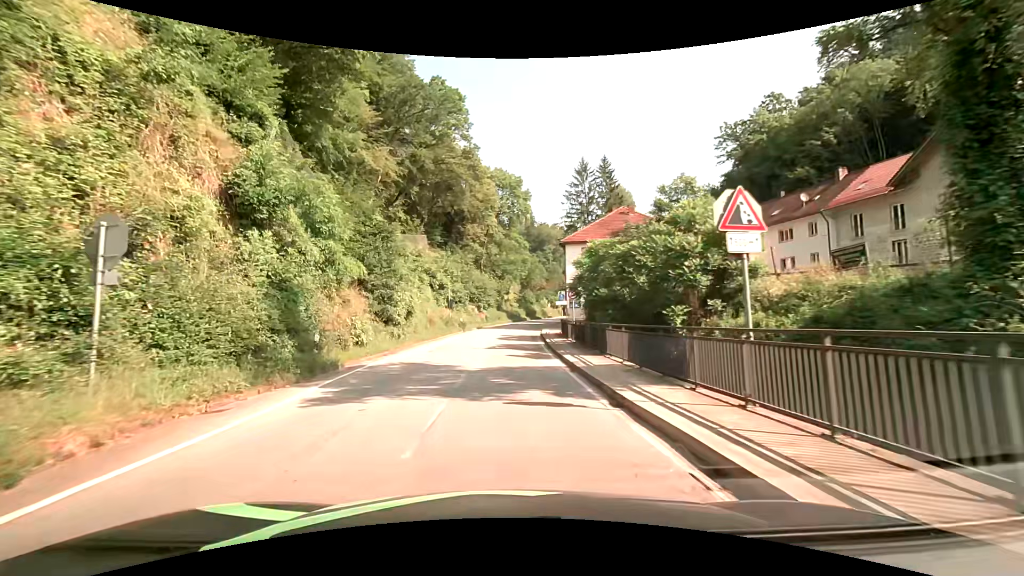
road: secondary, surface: asphalt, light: Day
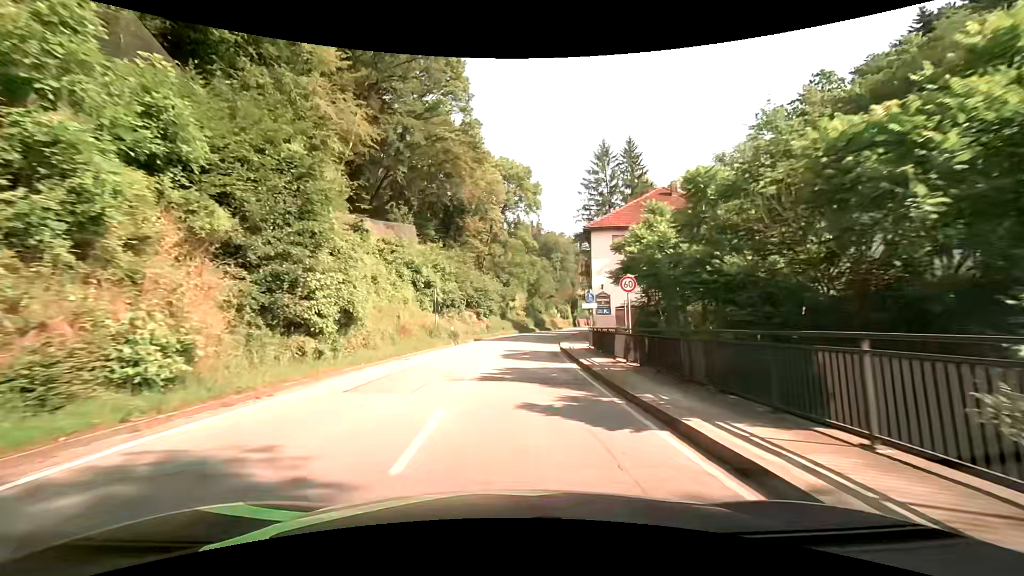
(-0.7, +13.0) m; -3°
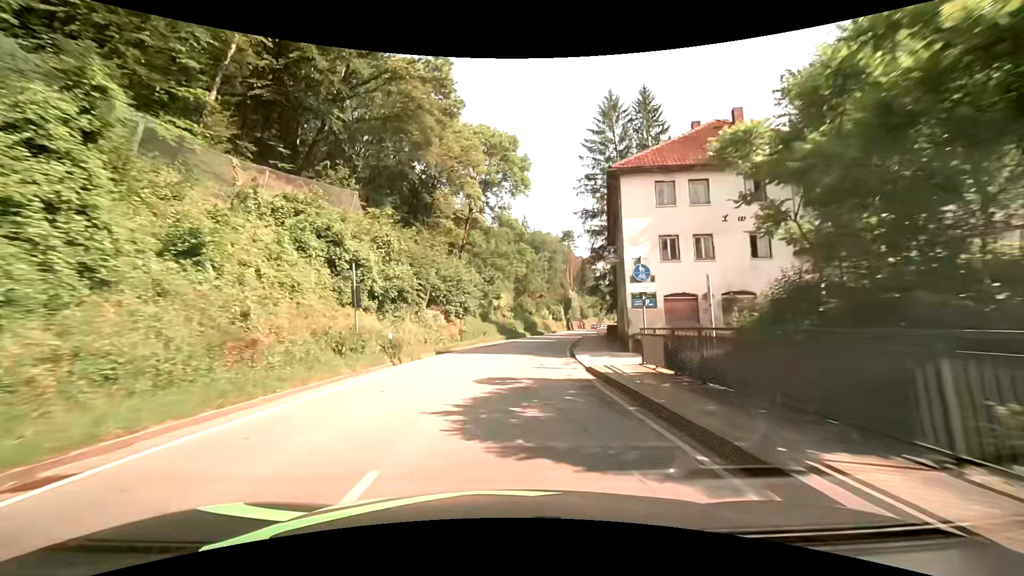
(+0.1, +15.8) m; +1°
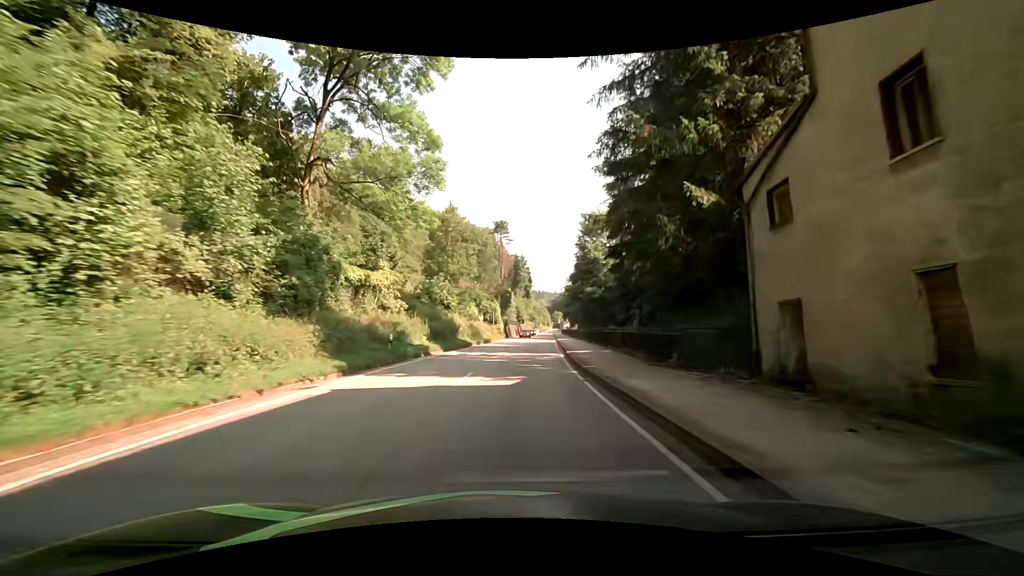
(+2.2, +35.3) m; +9°
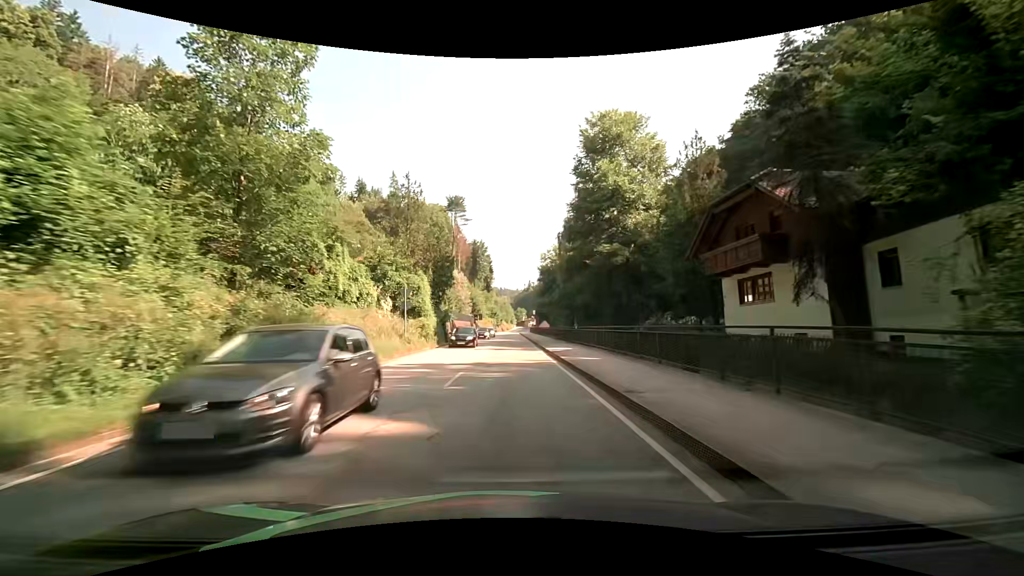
(+1.3, +35.7) m; +5°
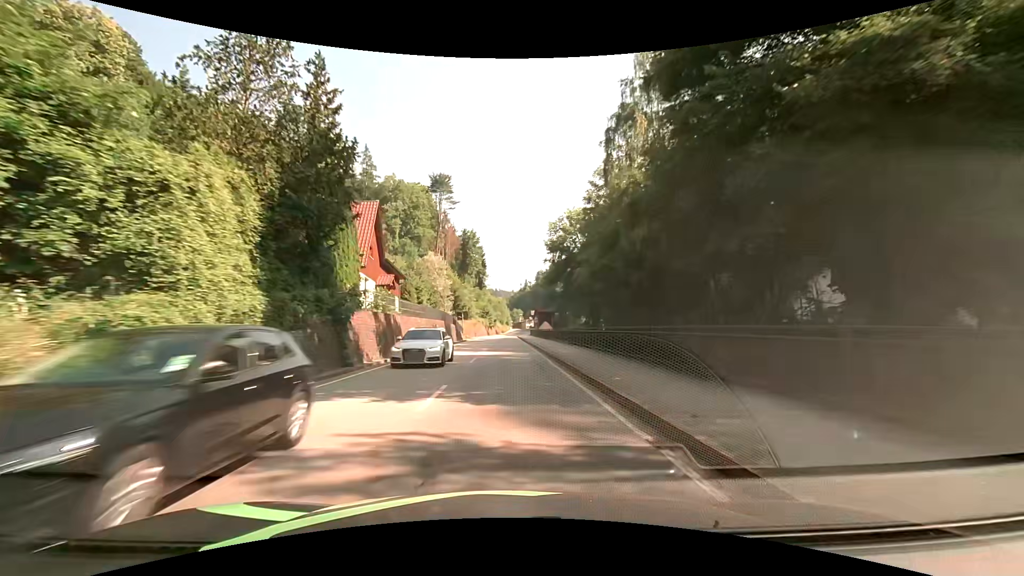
(-0.1, +26.9) m; -1°
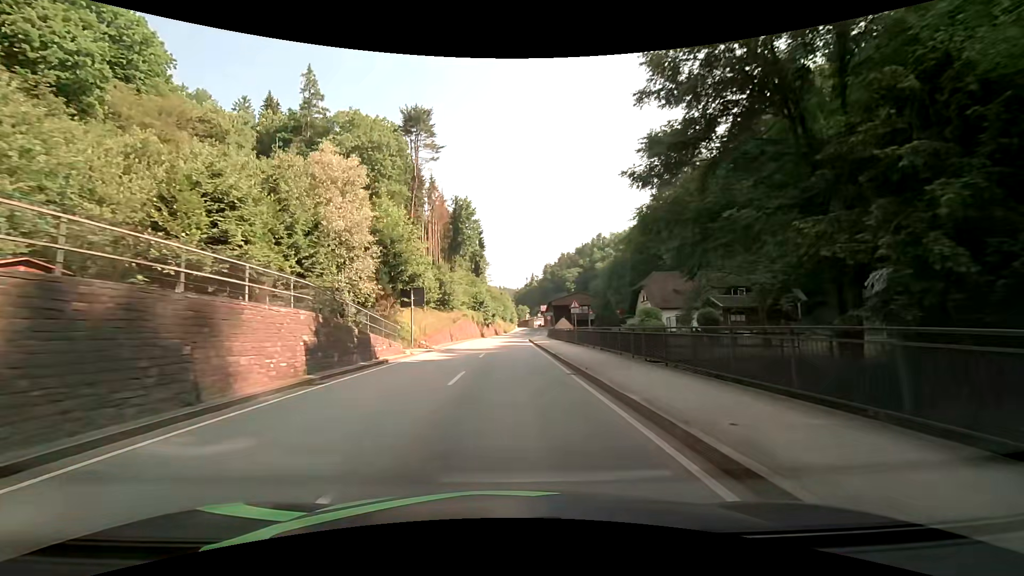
(+0.3, +43.4) m; 0°
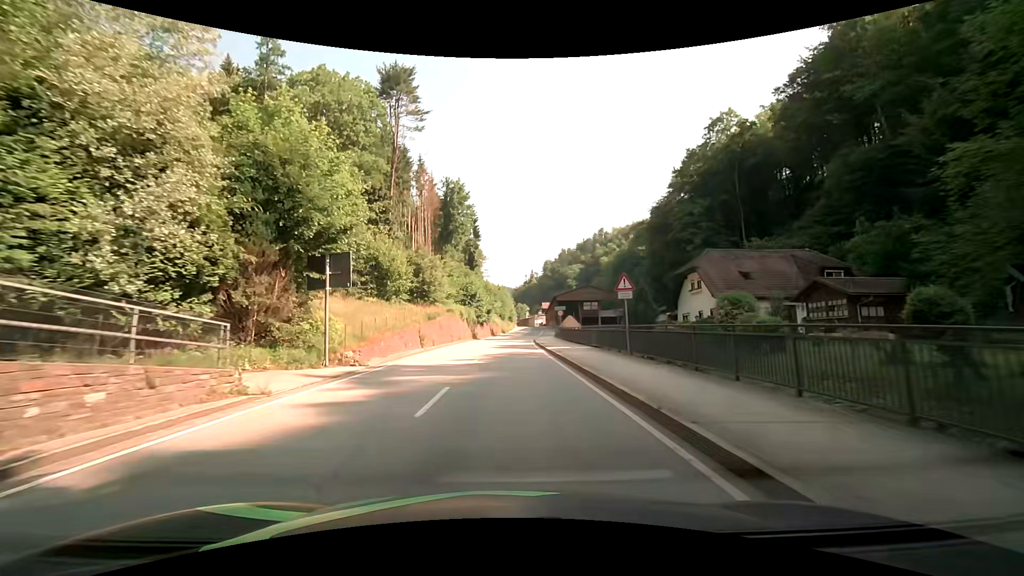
(+0.1, +16.2) m; 0°
(0, +10) (0, +20) (0, +30) (0, +40) (+1, +50) (+1, +60) (+2, +70) (+3, +80) (+4, +90) (+5, +100) m
